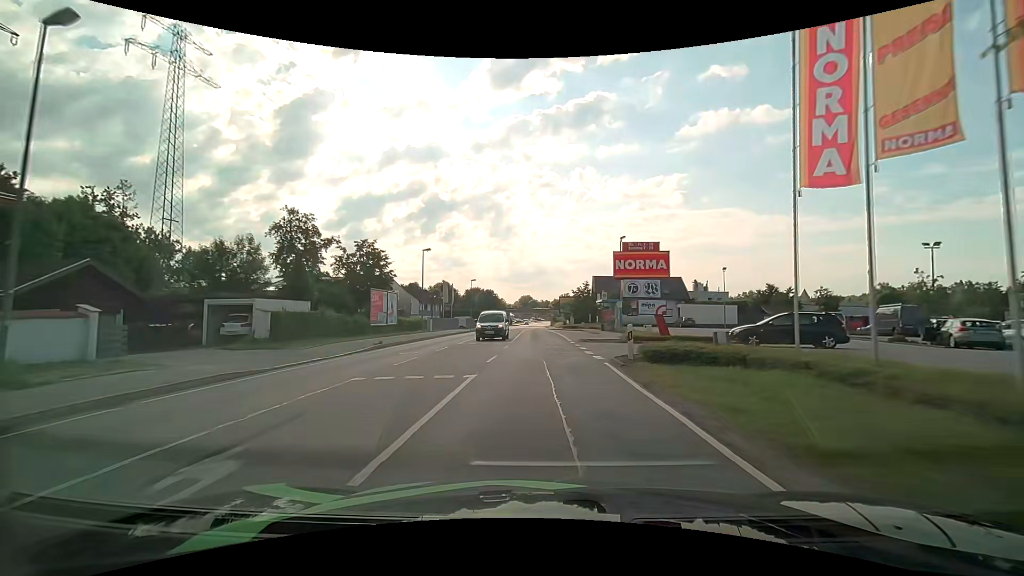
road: primary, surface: asphalt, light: Day
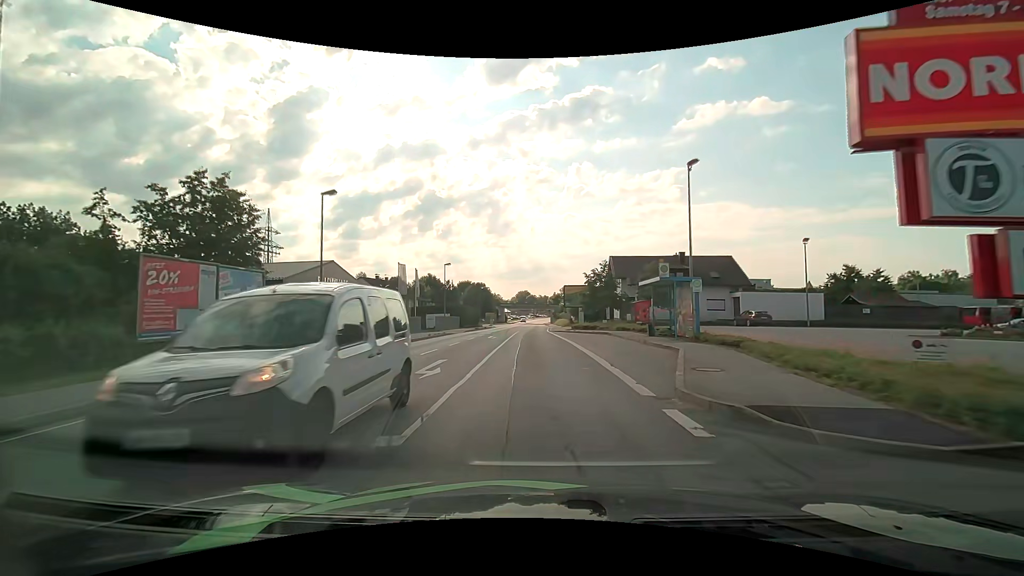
(0.0, +21.5) m; 0°
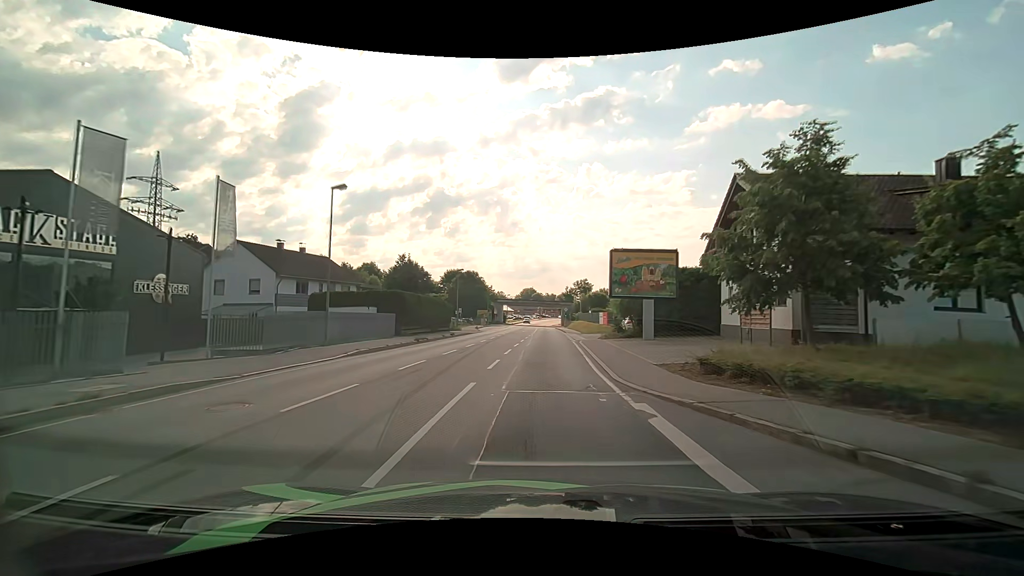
(-0.4, +35.6) m; -1°
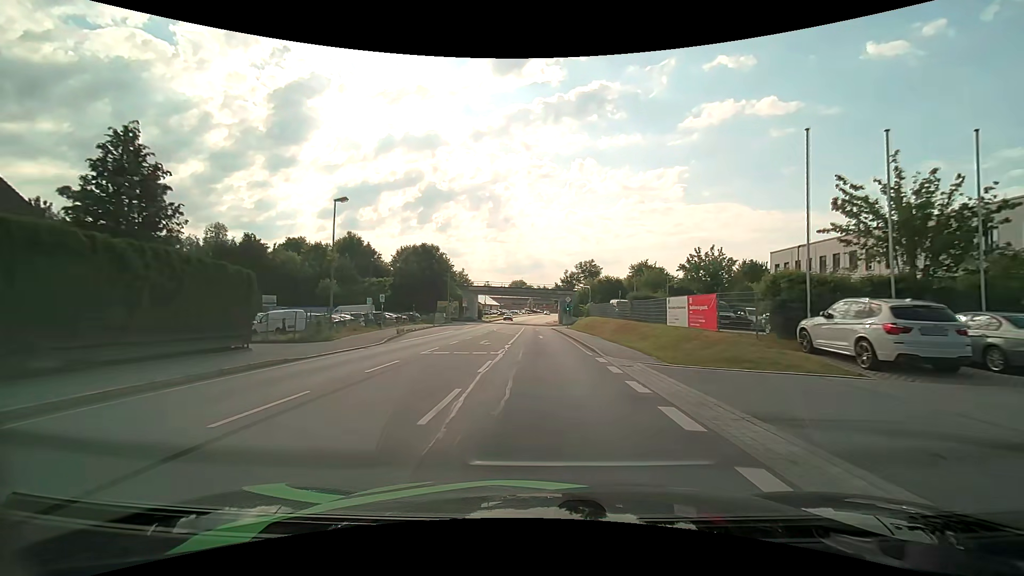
(+0.5, +37.1) m; +1°
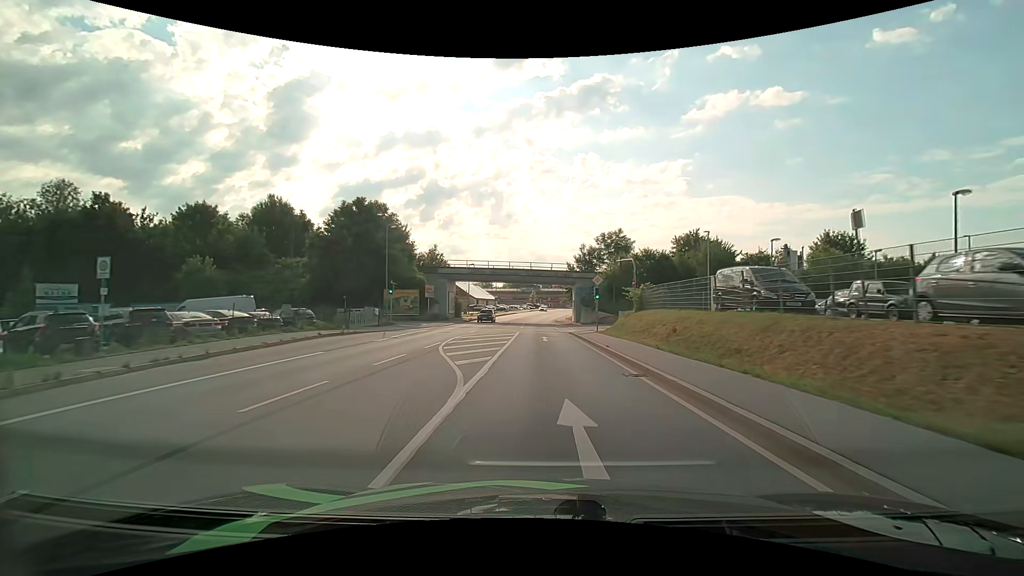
(0.0, +29.9) m; 0°
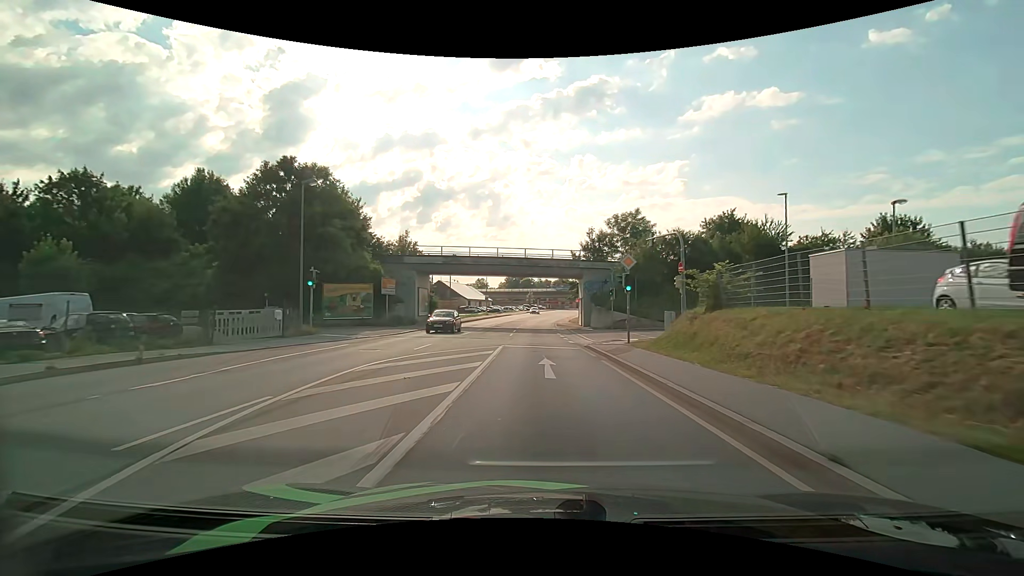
(0.0, +13.8) m; 0°
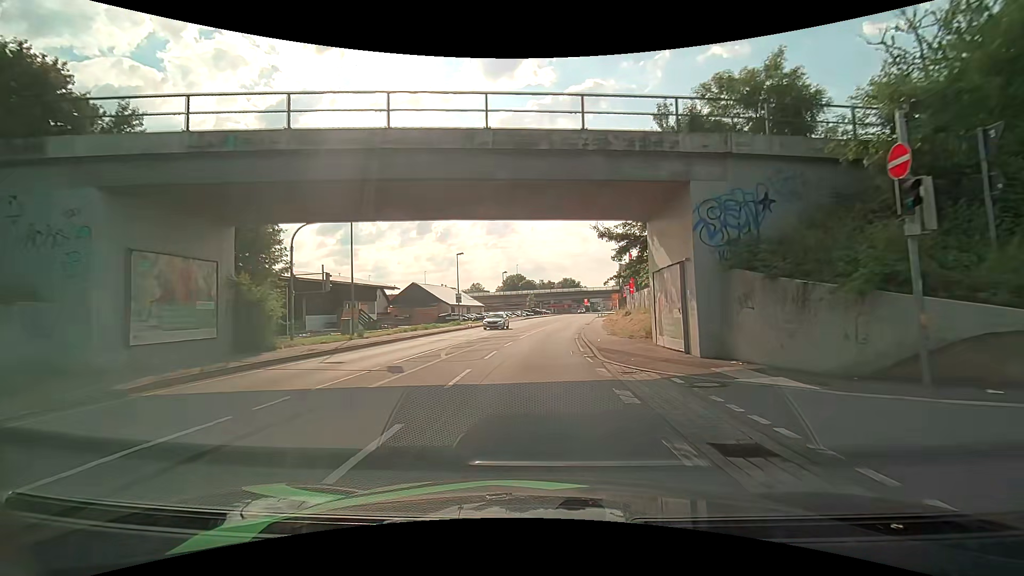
(+0.2, +32.8) m; 0°
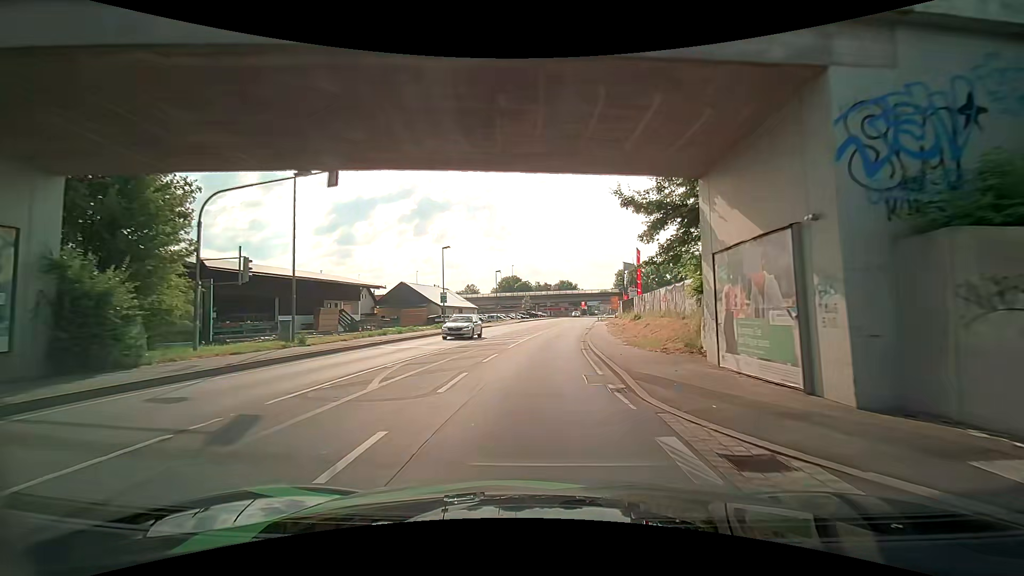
(0.0, +6.6) m; 0°
(0, +10) (+1, +20) (+1, +30) (+2, +40) (+3, +50) (+4, +60) (+5, +70) (+7, +80) (+8, +90) (+10, +99) m
